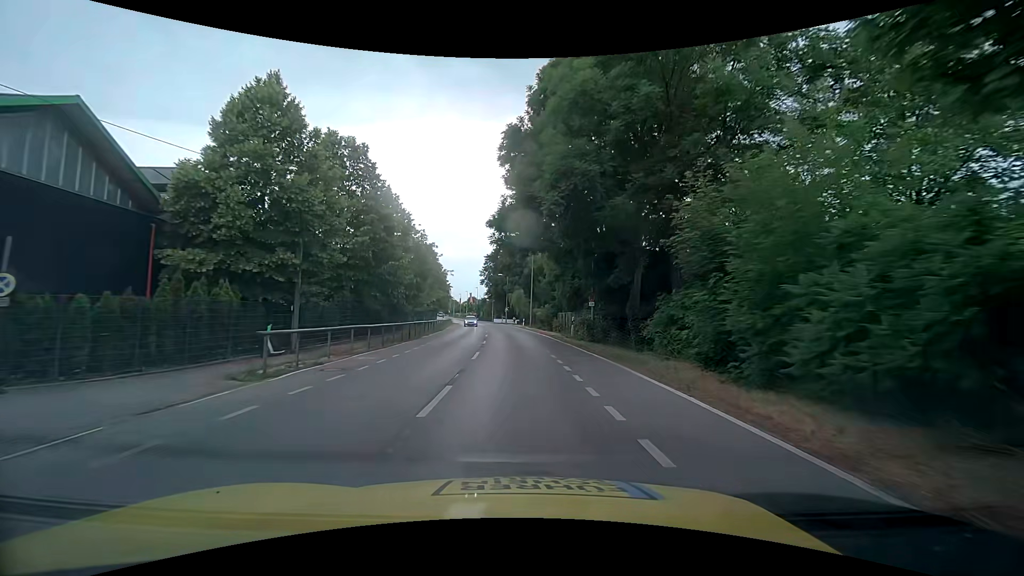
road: tertiary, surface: asphalt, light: Day
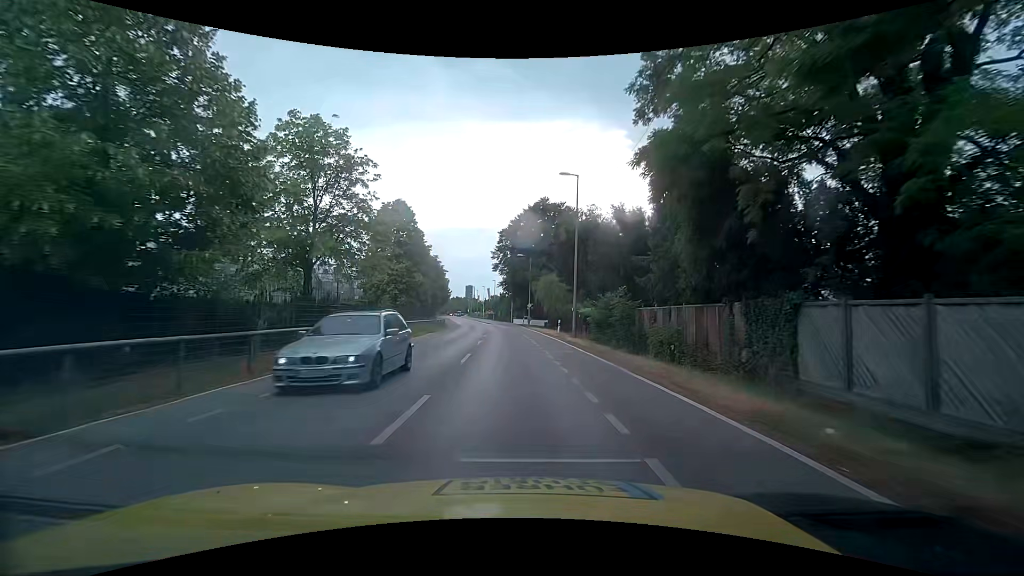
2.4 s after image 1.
(-0.4, +28.8) m; -2°
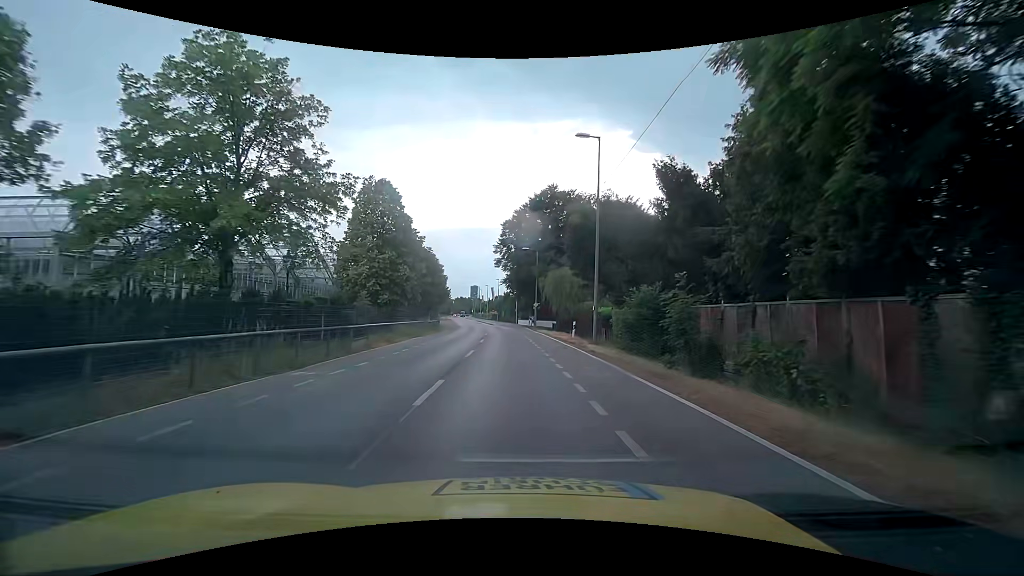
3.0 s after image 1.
(-0.1, +6.8) m; 0°
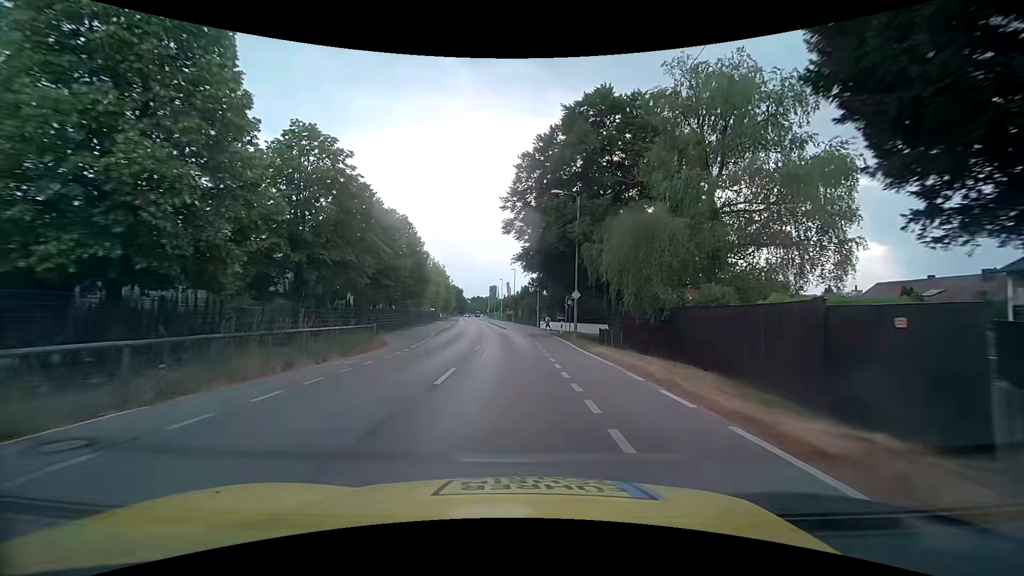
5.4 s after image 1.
(-0.8, +26.0) m; -3°
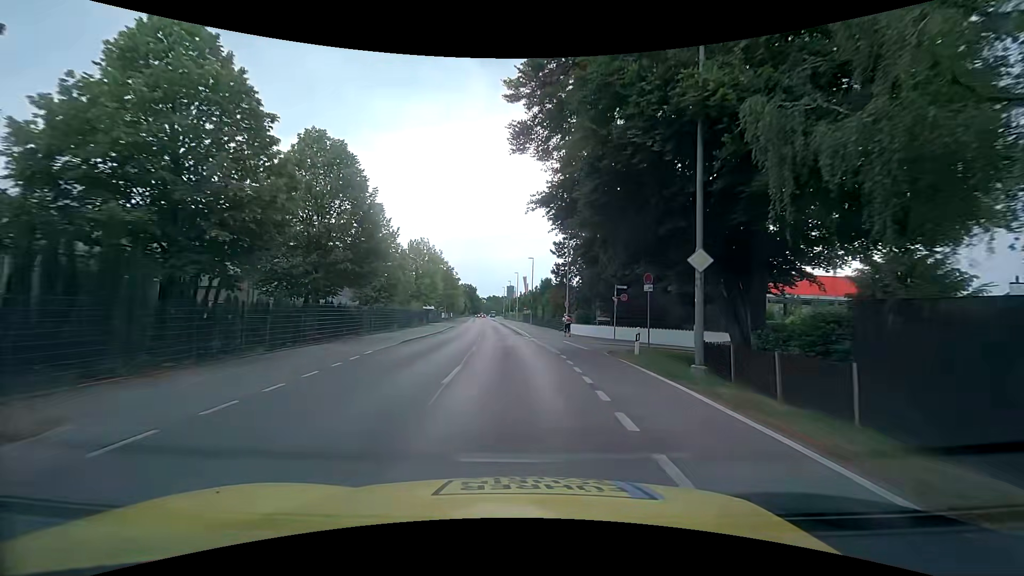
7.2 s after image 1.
(-0.3, +19.2) m; -2°
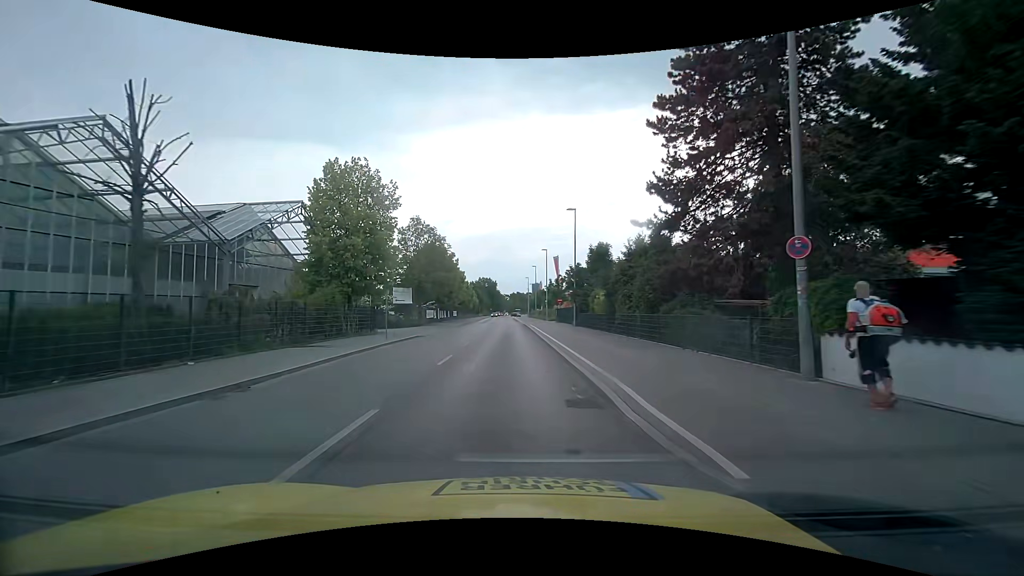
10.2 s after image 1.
(-0.8, +33.2) m; -2°
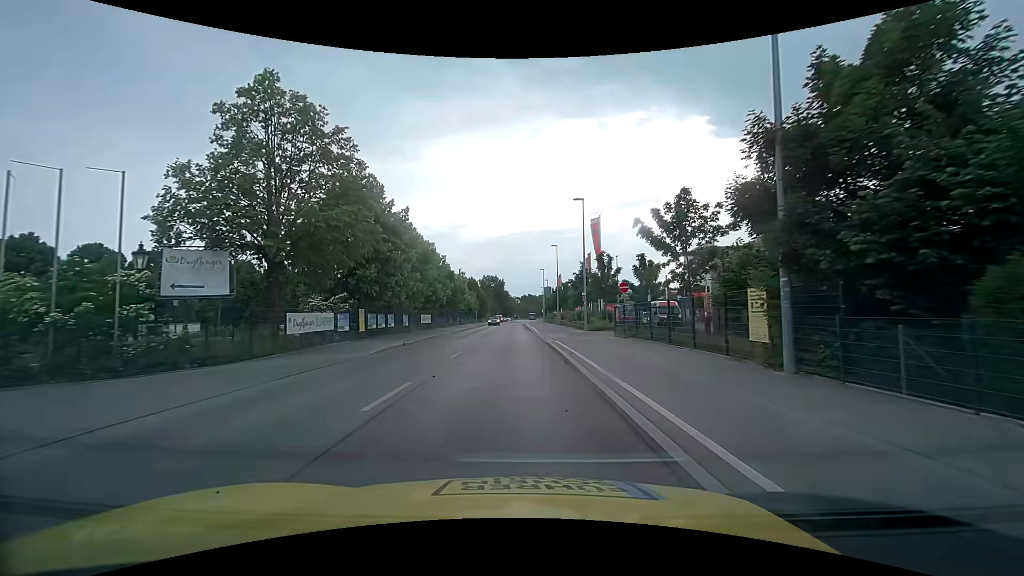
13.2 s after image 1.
(-0.7, +33.3) m; -2°
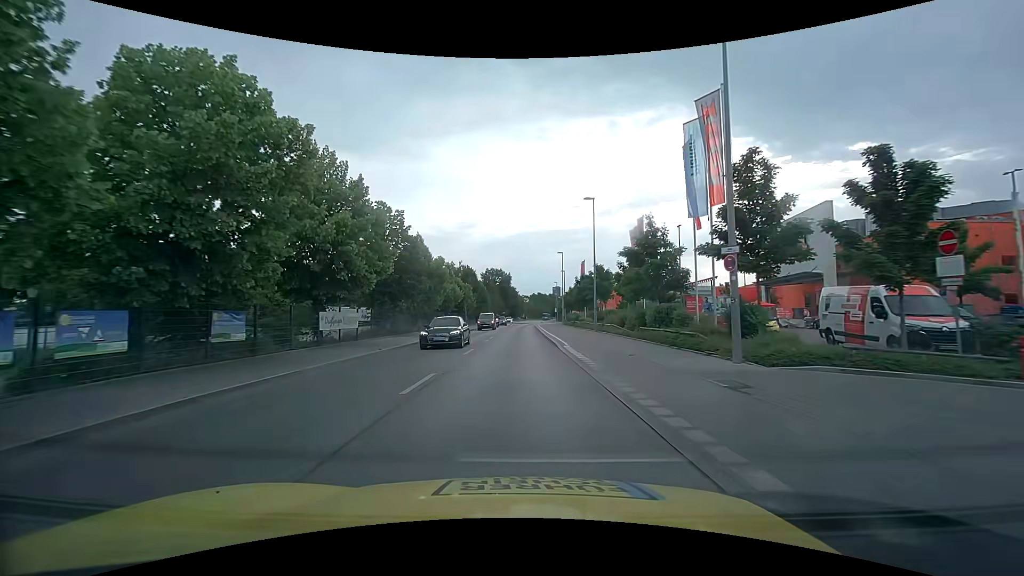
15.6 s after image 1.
(-0.2, +25.6) m; 0°
(0, +10) (0, +20) (0, +30) (0, +40) (0, +50) (0, +60) (0, +70) (0, +80) (+1, +90) (+1, +100) m
